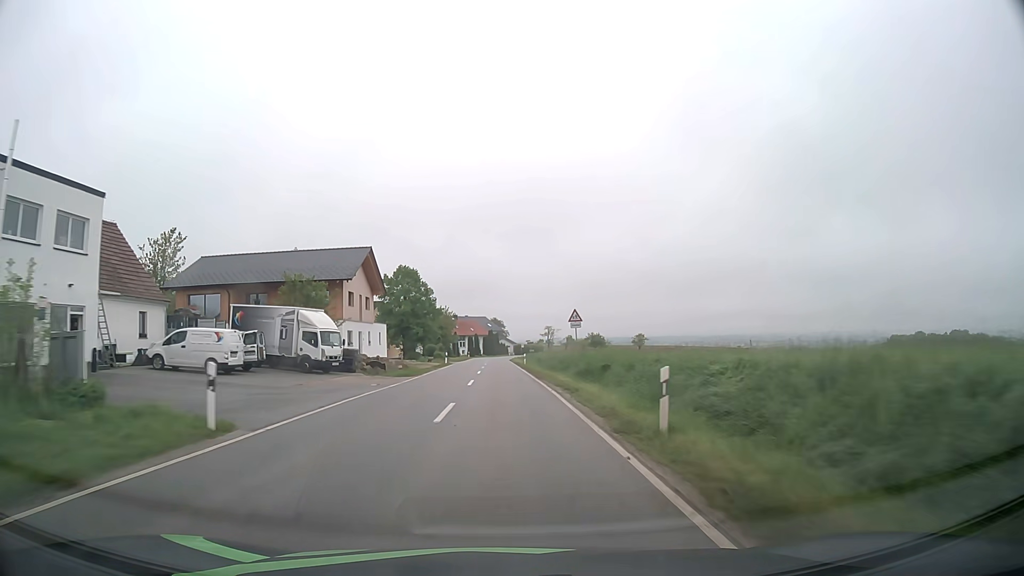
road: tertiary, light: Day
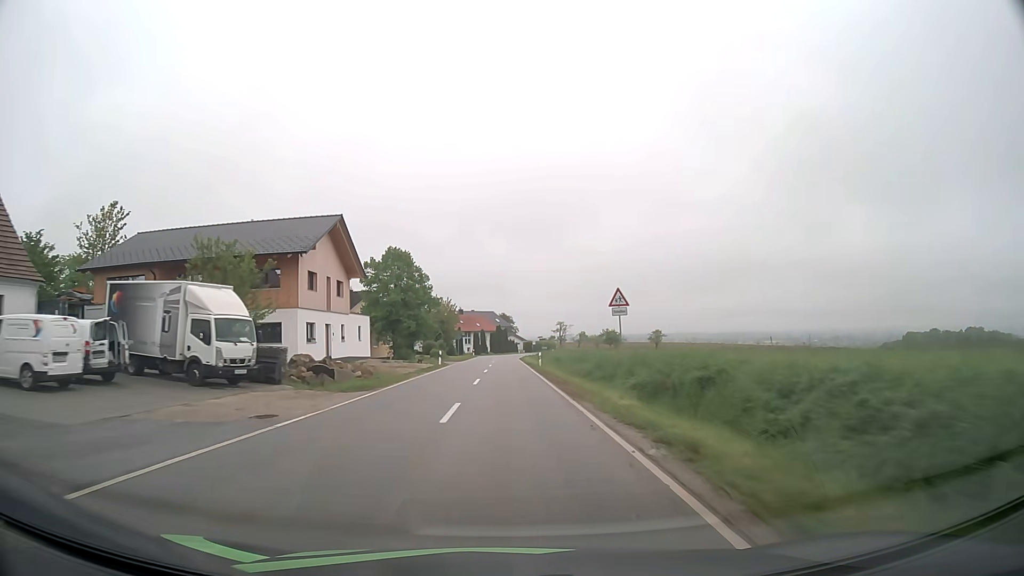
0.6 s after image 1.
(-0.1, +12.6) m; -1°
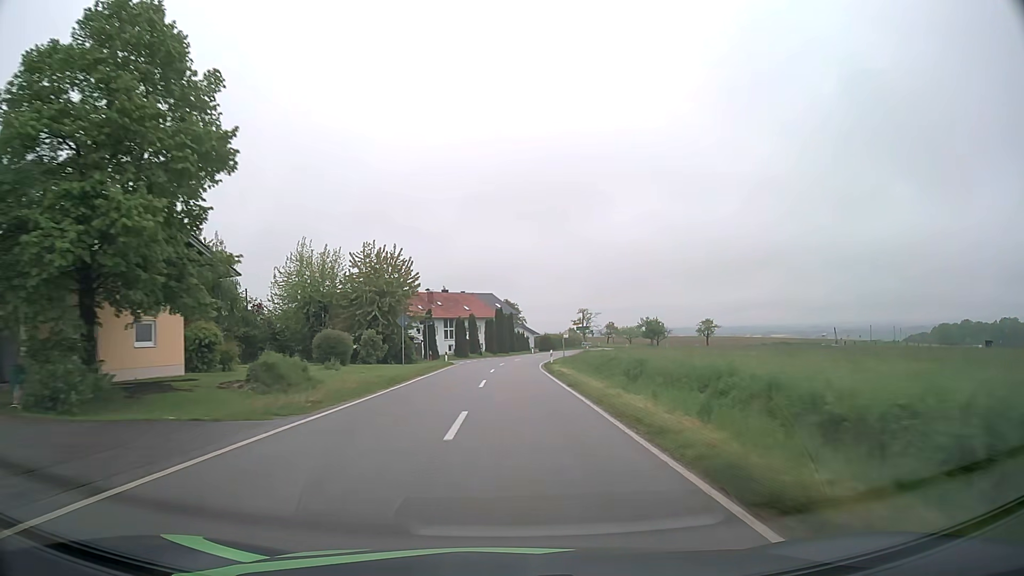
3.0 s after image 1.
(-0.5, +50.5) m; 0°
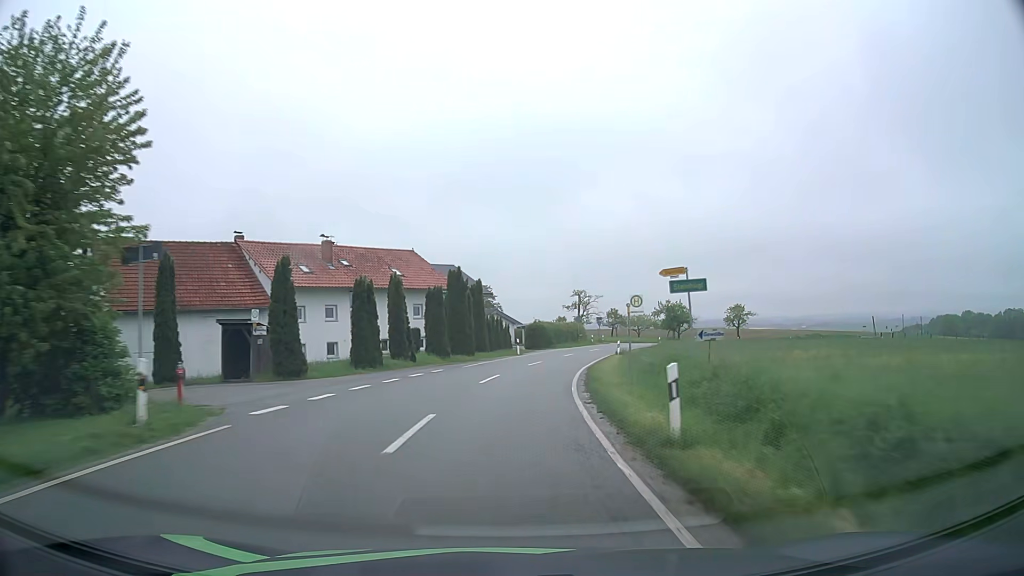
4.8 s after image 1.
(+0.6, +37.9) m; +2°
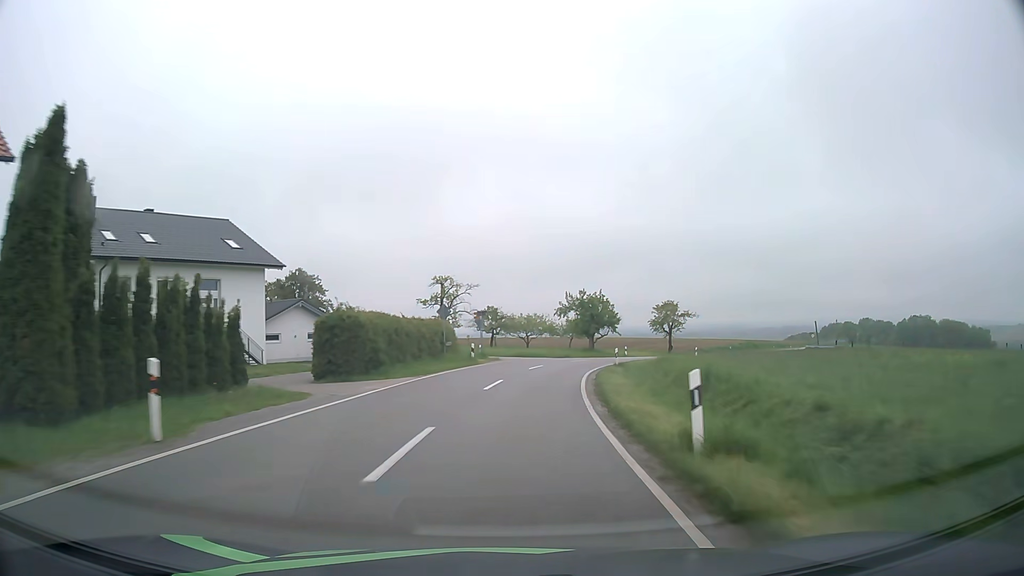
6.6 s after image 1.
(+3.2, +37.3) m; +11°
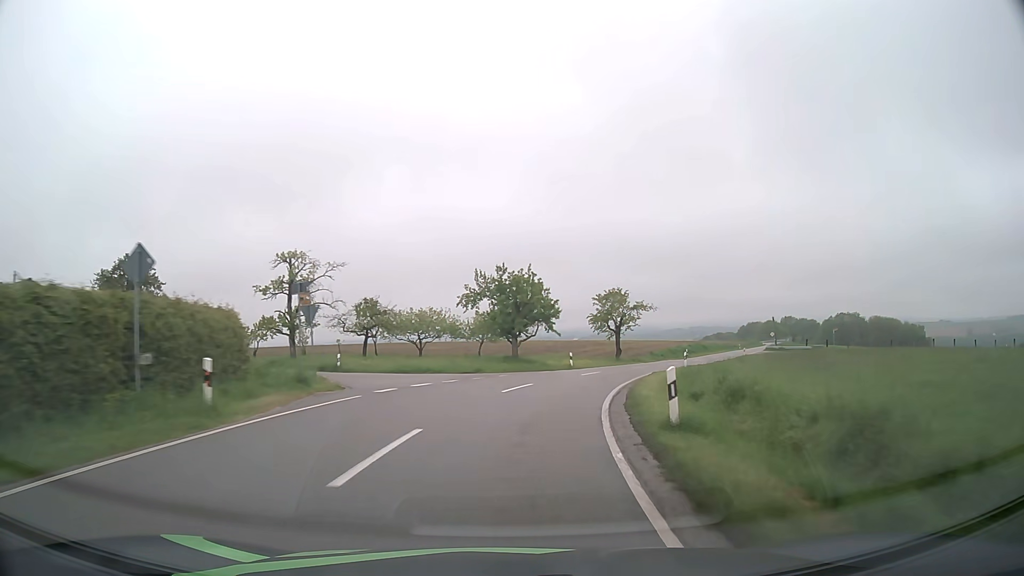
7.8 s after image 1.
(+1.6, +24.0) m; +8°
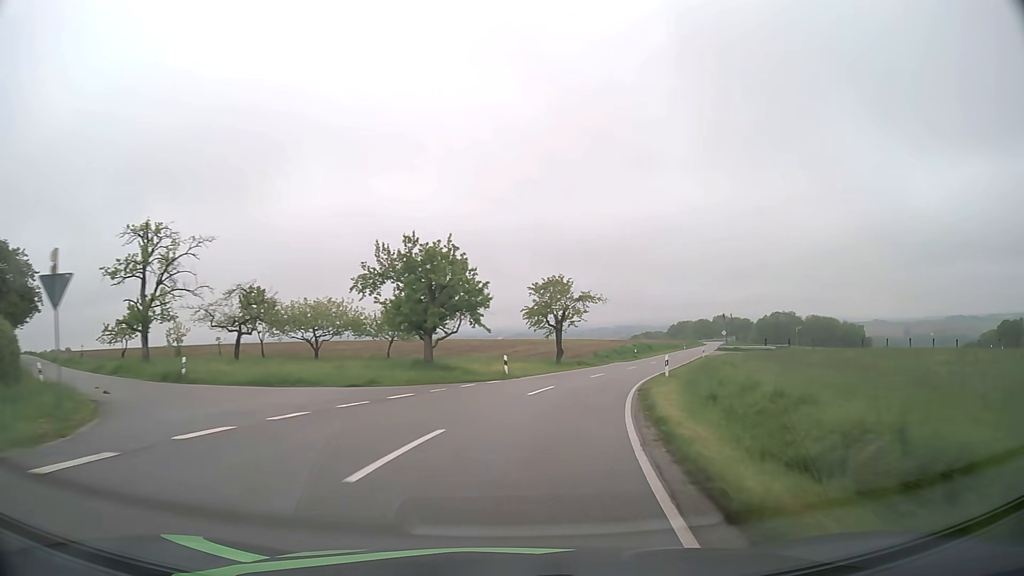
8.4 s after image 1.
(+0.6, +11.6) m; +6°
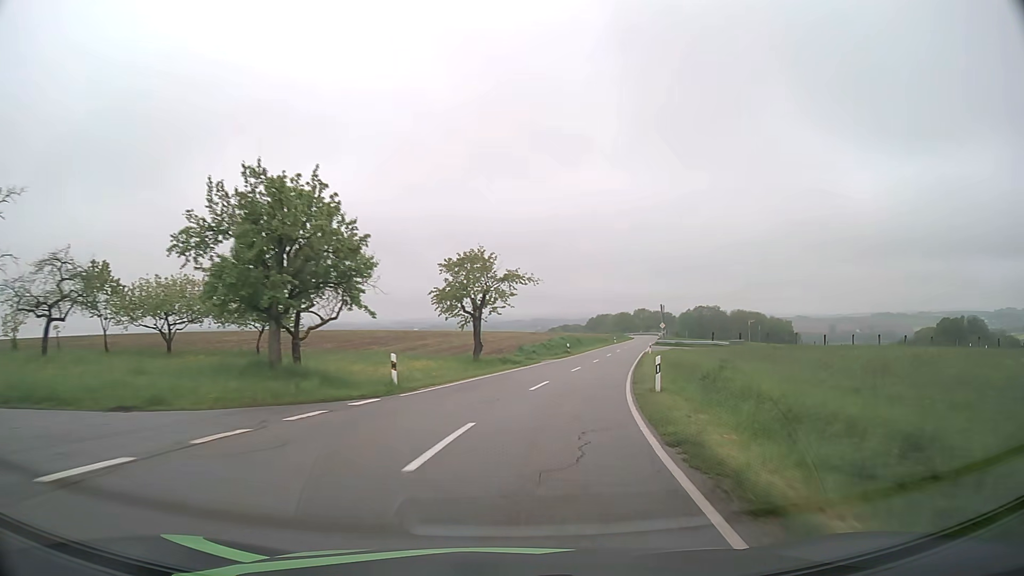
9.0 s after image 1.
(+0.7, +11.4) m; +7°
(+1, +10) (+2, +20) (+4, +30) (+6, +39) (+9, +49) (+11, +59) (+14, +69) (+16, +78) (+19, +88) (+21, +97) m
